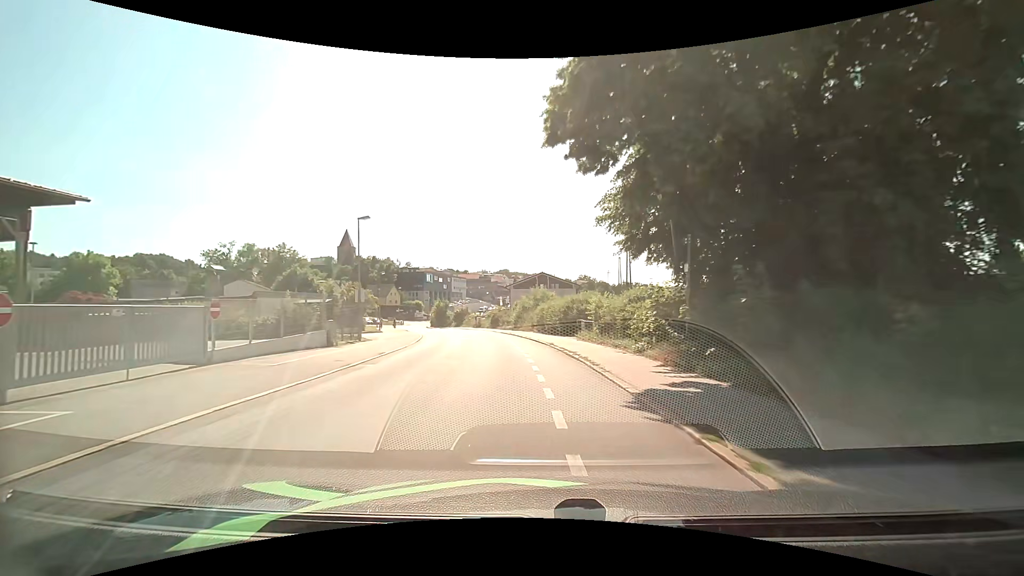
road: residential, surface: asphalt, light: Day
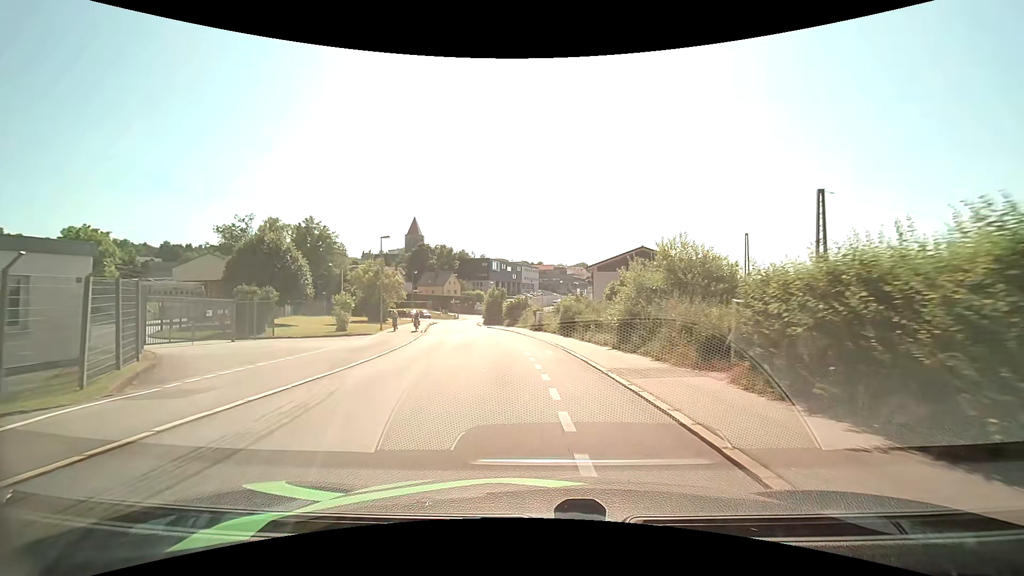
(-2.0, +28.3) m; -9°
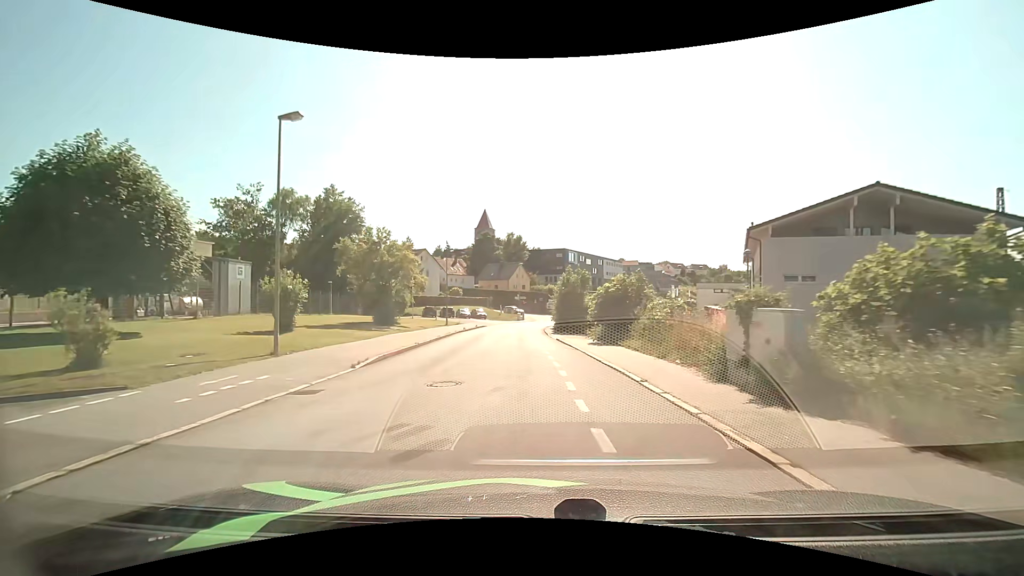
(-2.0, +27.3) m; -8°
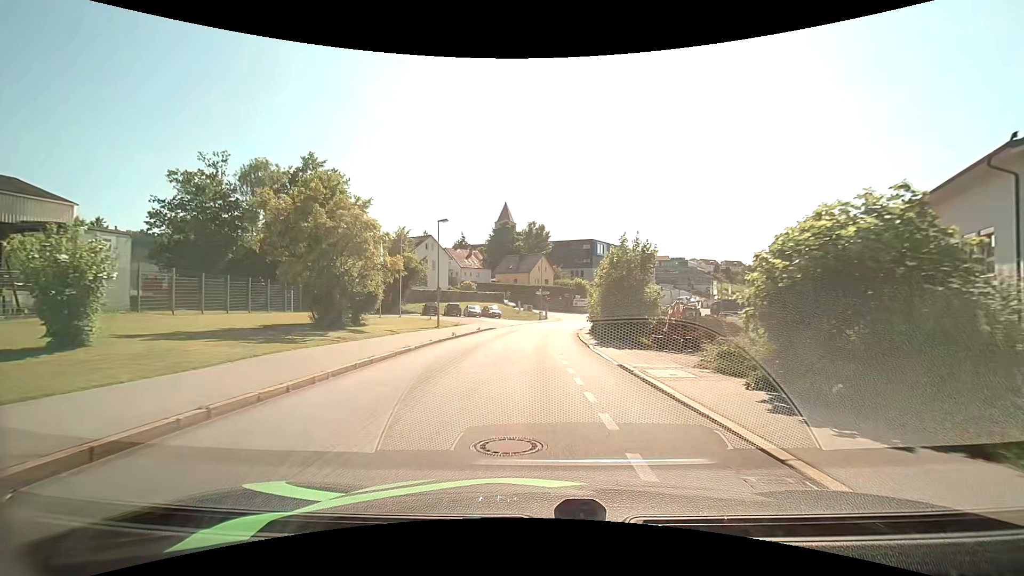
(-0.4, +15.2) m; -3°
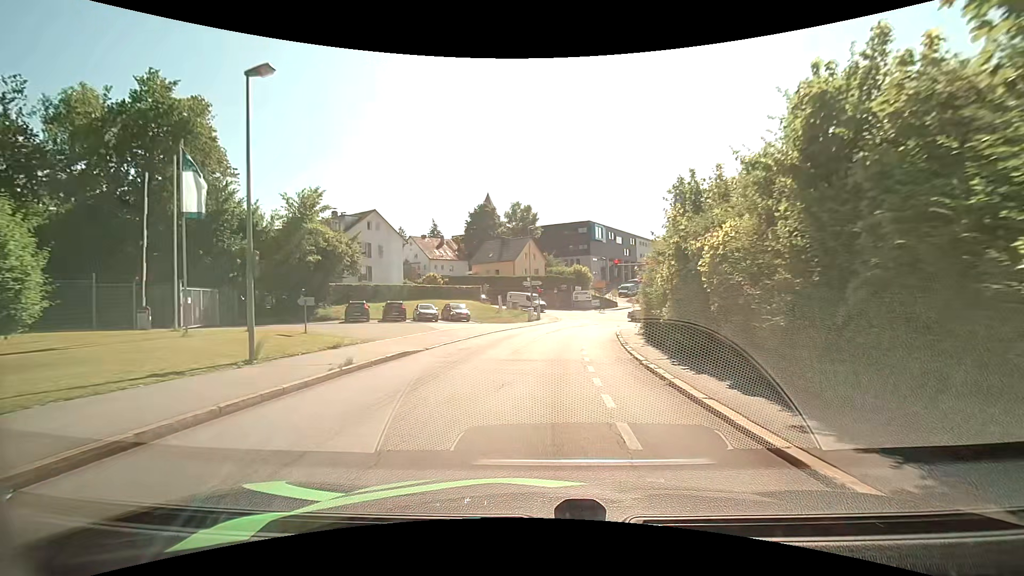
(+0.1, +23.0) m; +1°
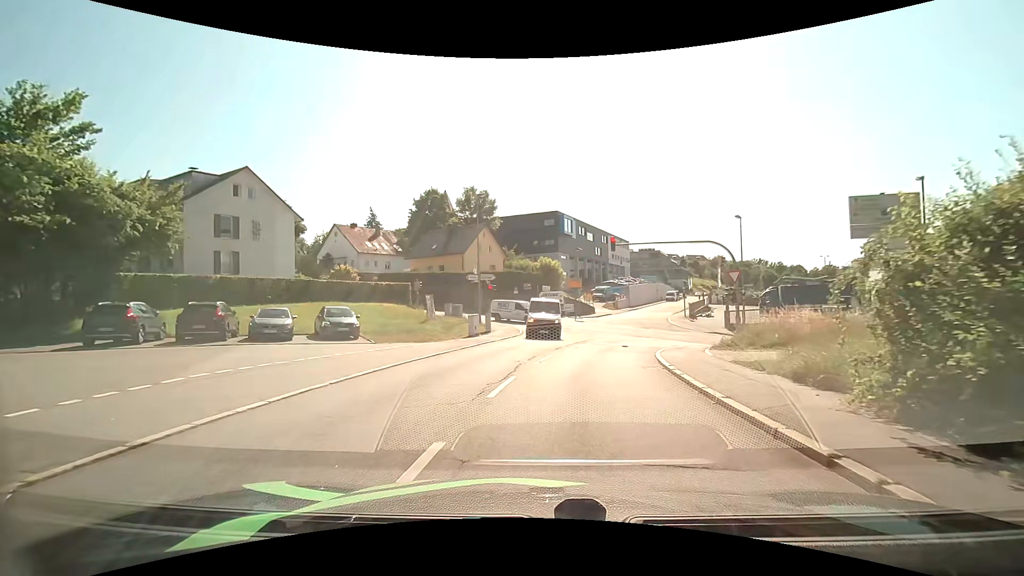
(+0.7, +19.0) m; +4°
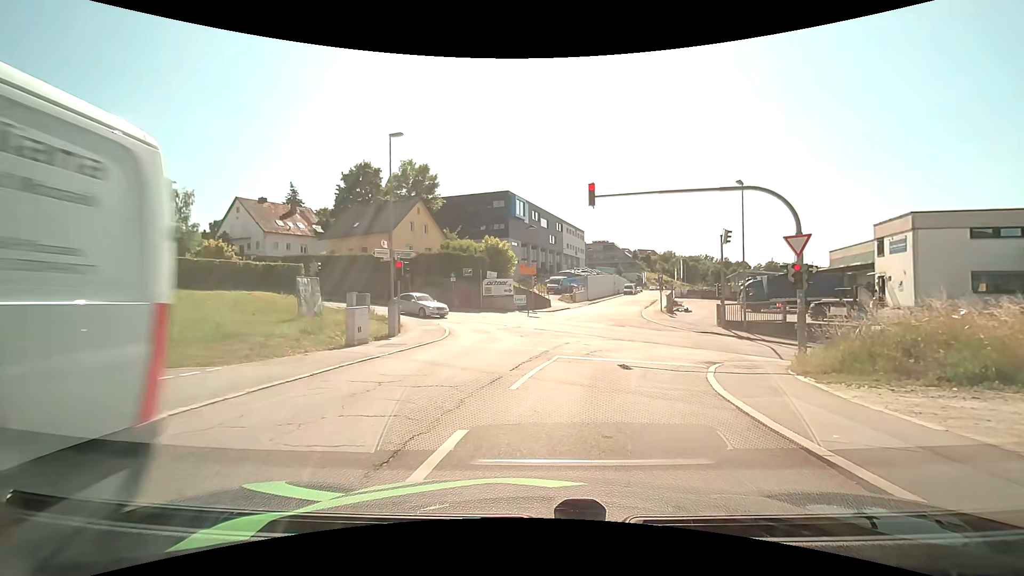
(+0.6, +11.5) m; +6°
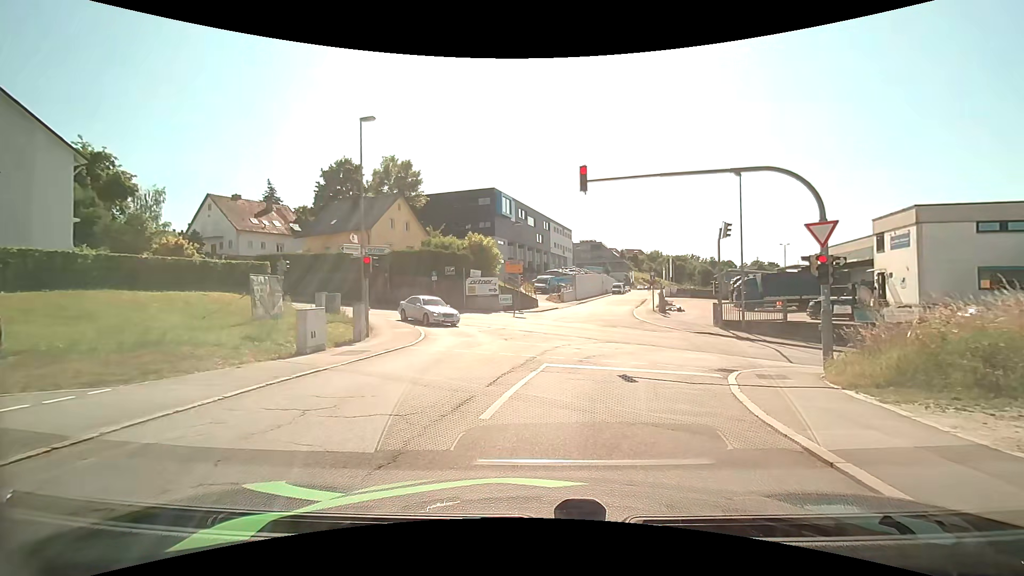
(0.0, +2.3) m; +2°
(+1, +10) (+1, +20) (-1, +30) (-8, +36) (-17, +40) (-26, +44) (-36, +48) (-45, +52) (-54, +55) (-63, +59) m
